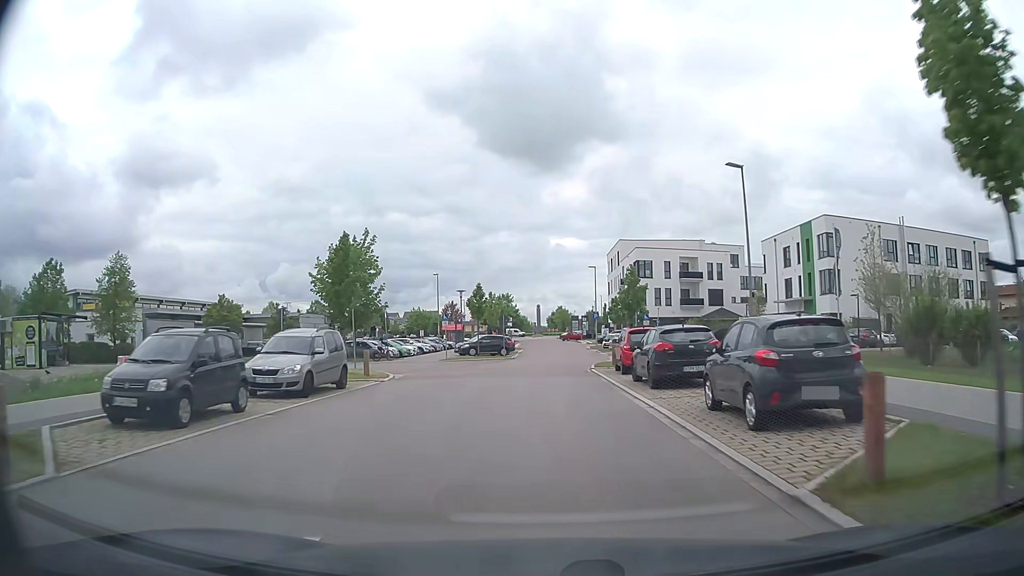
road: tertiary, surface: asphalt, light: Day
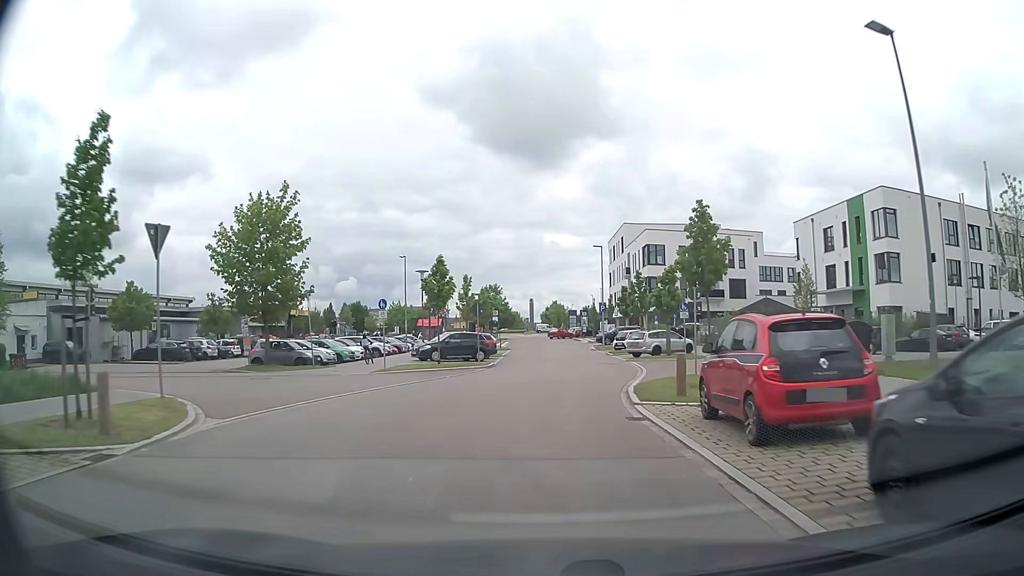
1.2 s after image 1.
(+0.1, +14.3) m; +1°
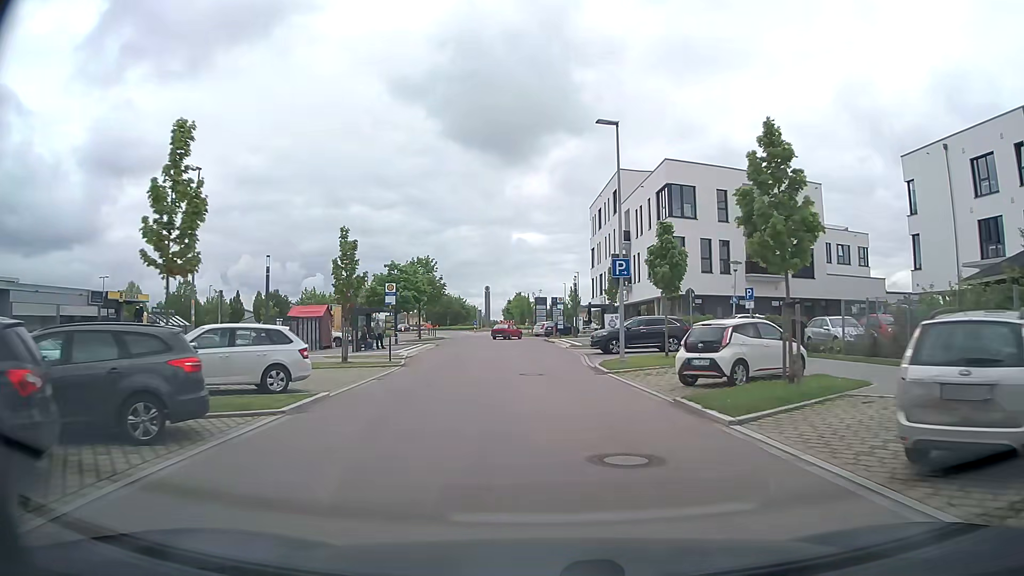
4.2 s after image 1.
(+1.0, +32.0) m; +3°
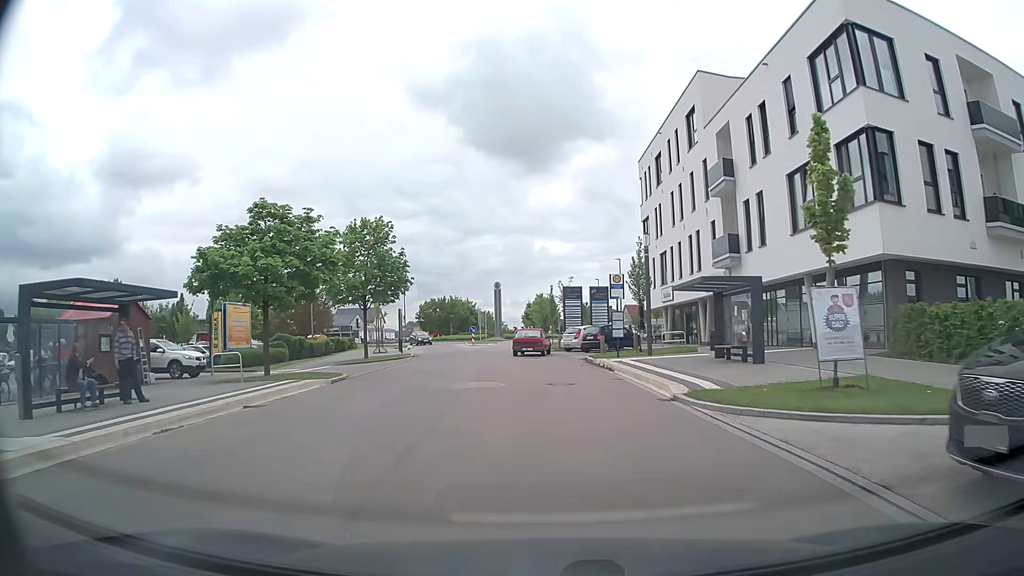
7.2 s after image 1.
(-0.6, +27.7) m; -2°
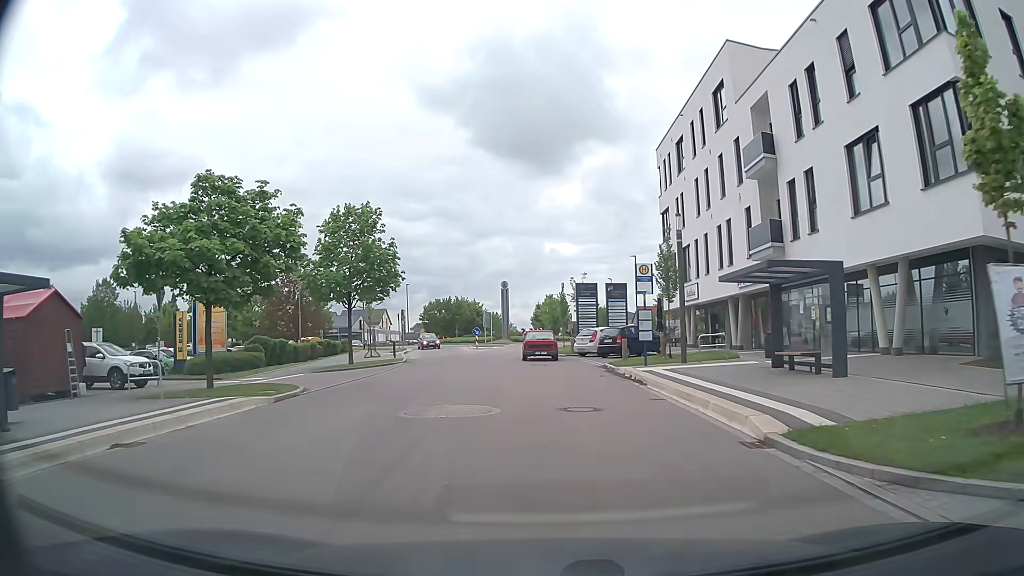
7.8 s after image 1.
(0.0, +4.9) m; 0°
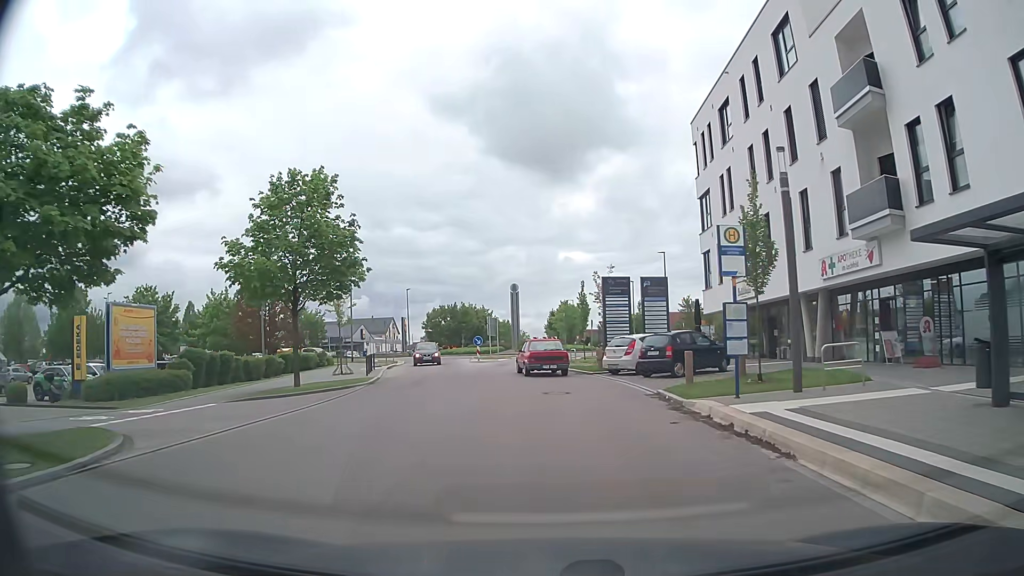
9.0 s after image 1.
(-0.1, +9.3) m; -1°
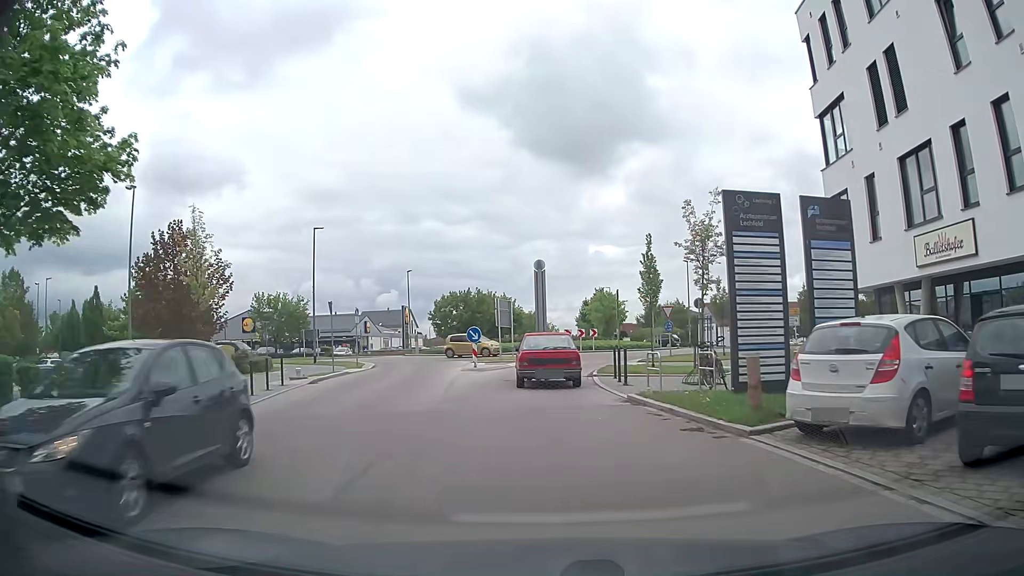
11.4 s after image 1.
(-0.3, +17.1) m; -3°
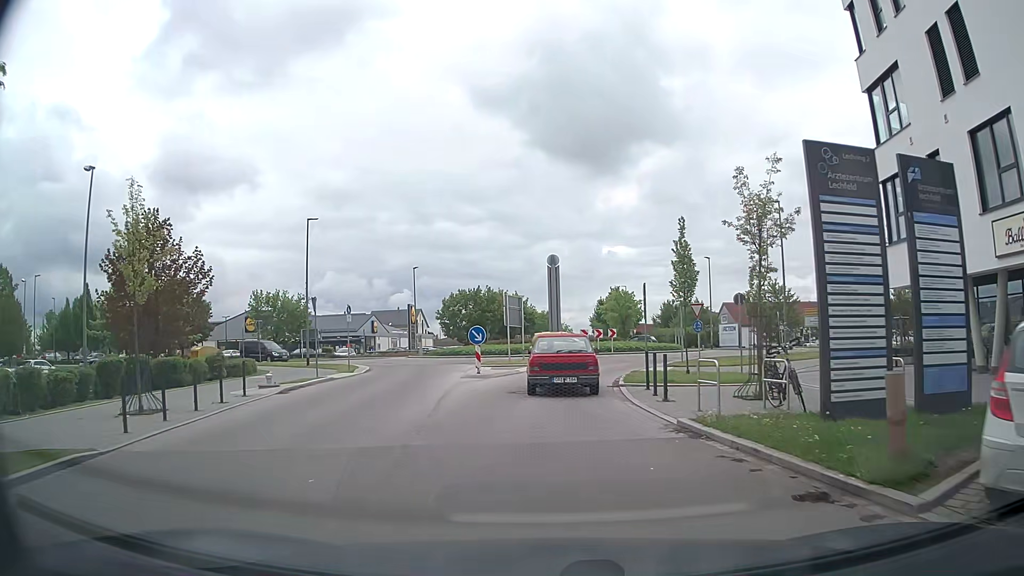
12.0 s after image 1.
(0.0, +3.8) m; 0°
(0, +10) (0, +20) (+2, +30) (+8, +38) (+14, +46) (+15, +55) (+11, +65) (+7, +74) (+6, +84) (+6, +94) m
